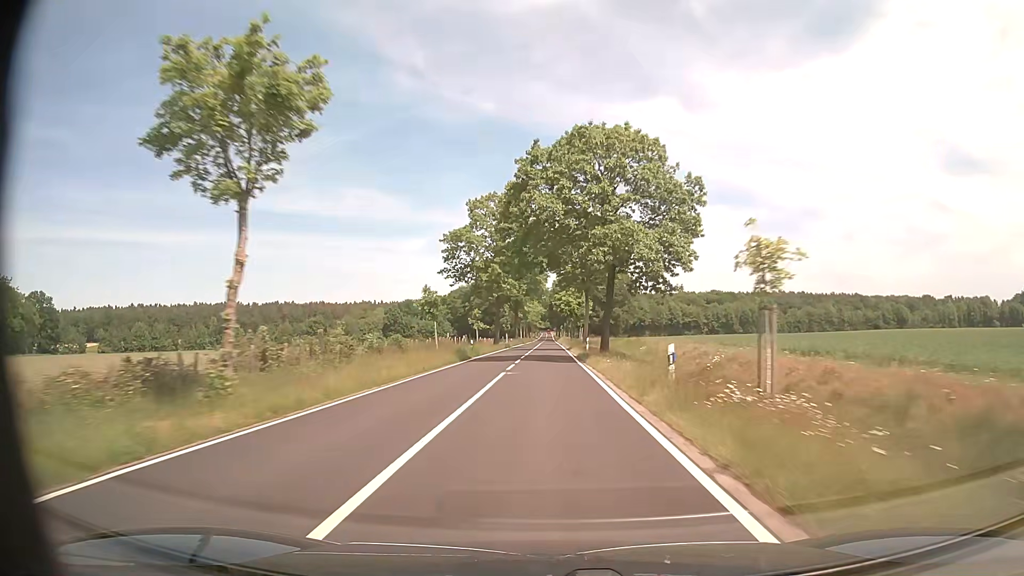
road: tertiary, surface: asphalt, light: Day
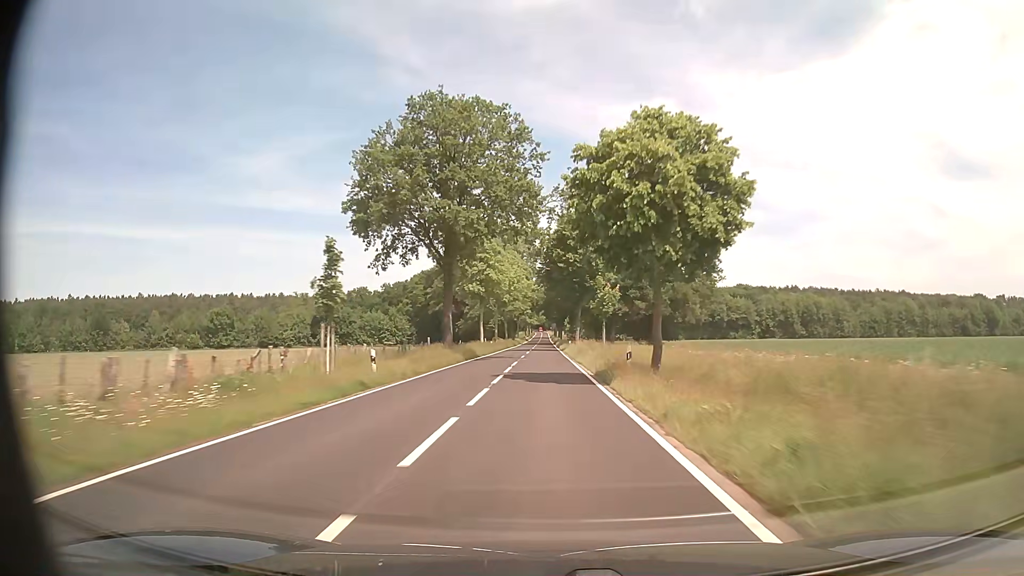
(+0.2, +79.1) m; 0°
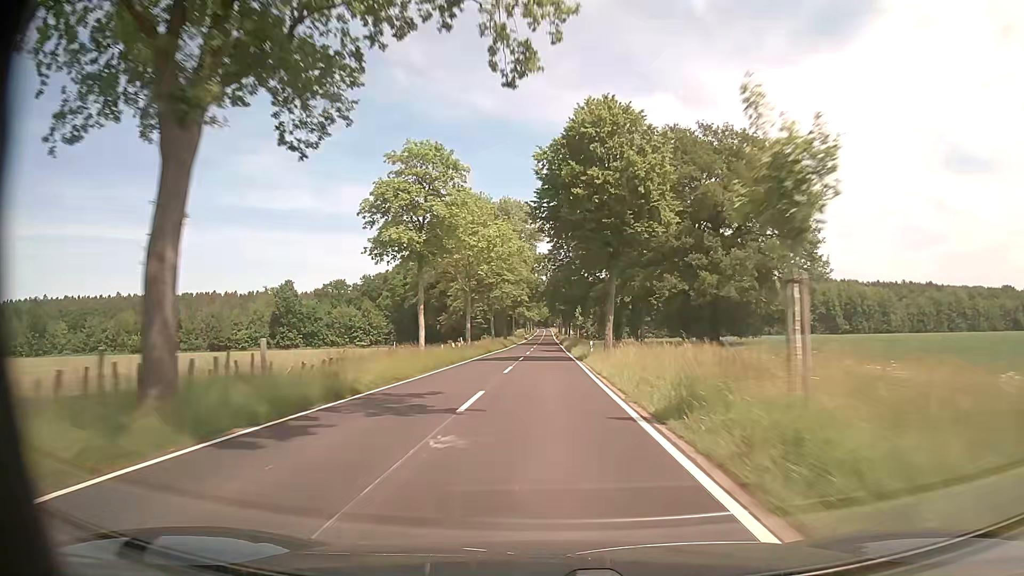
(-0.1, +31.7) m; 0°
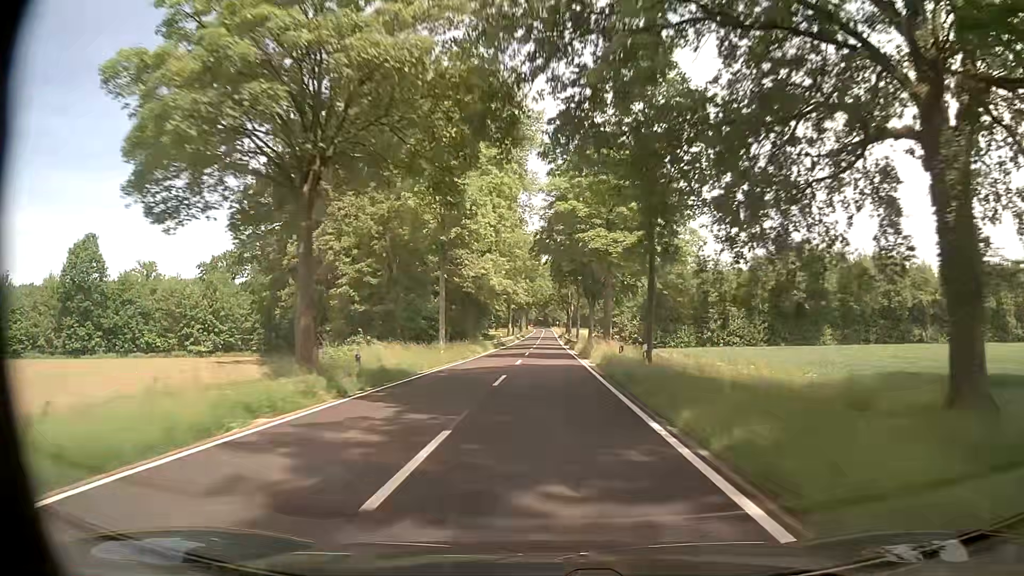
(-0.2, +79.3) m; 0°
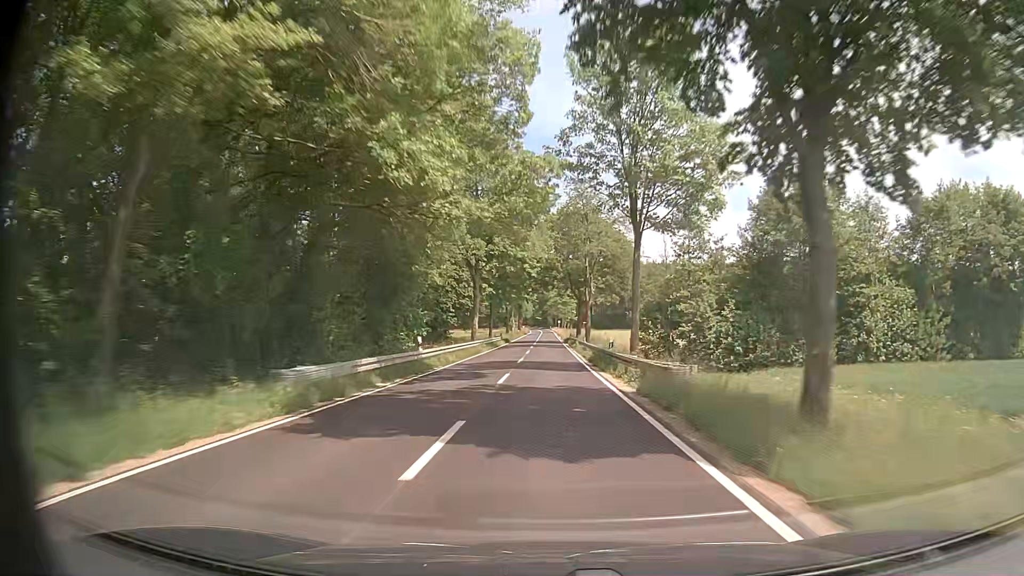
(-0.1, +47.4) m; 0°
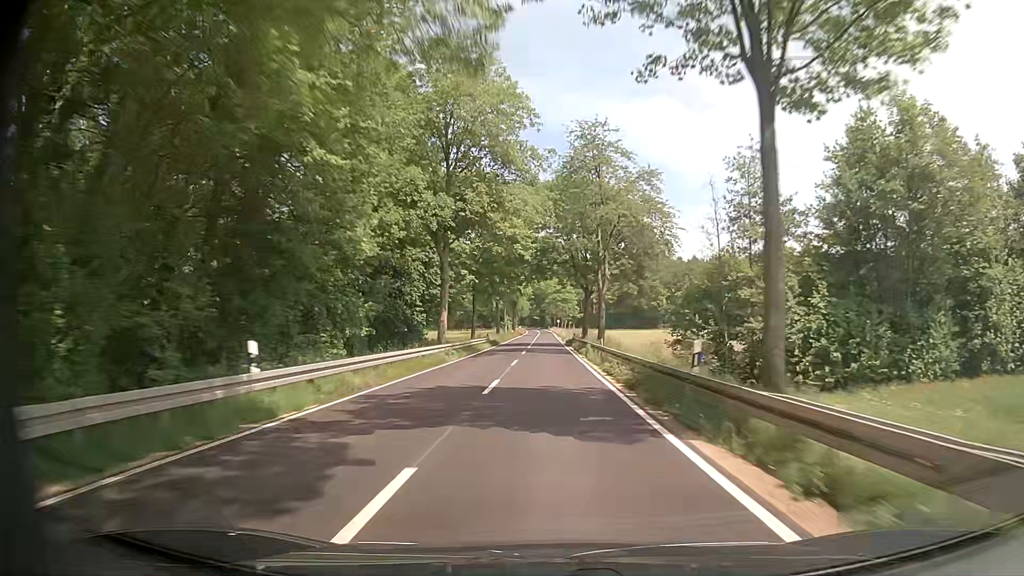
(+0.1, +15.8) m; 0°
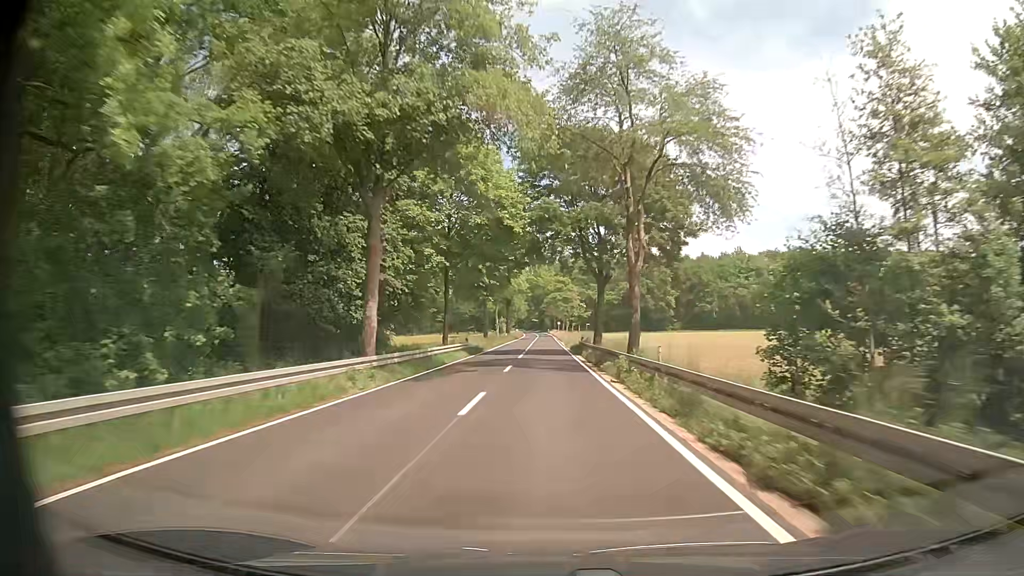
(0.0, +15.8) m; 0°
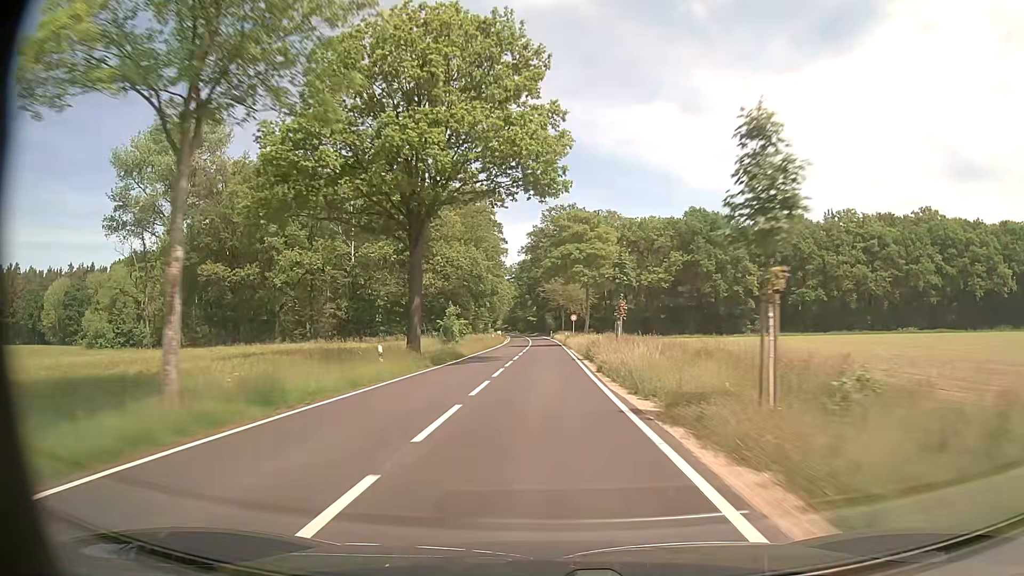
(-0.2, +75.4) m; 0°
(0, +10) (0, +20) (0, +30) (0, +40) (0, +50) (-1, +60) (-1, +70) (-1, +80) (-1, +90) (-2, +100) m
